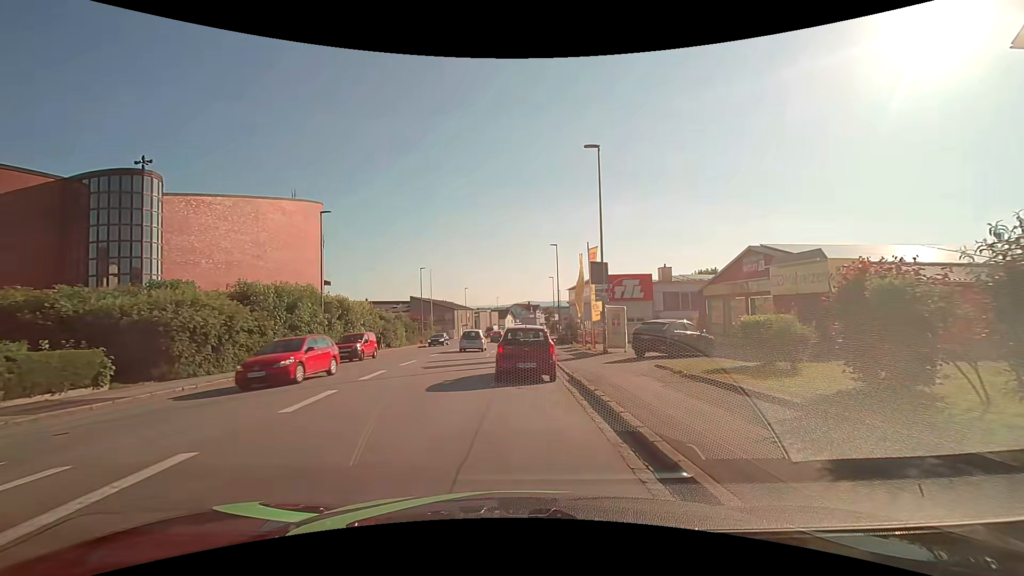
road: tertiary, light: Day
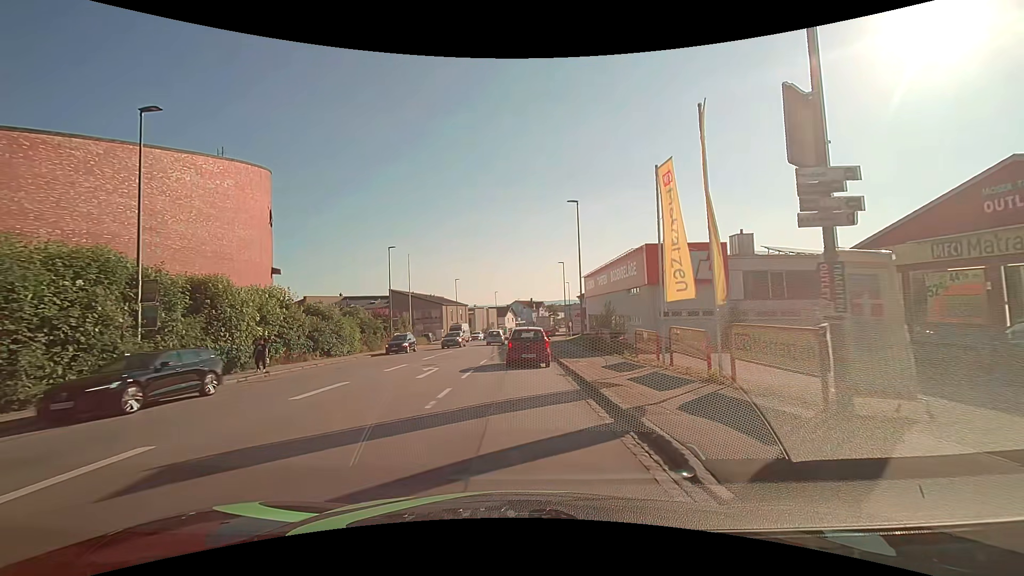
(+0.1, +17.8) m; 0°
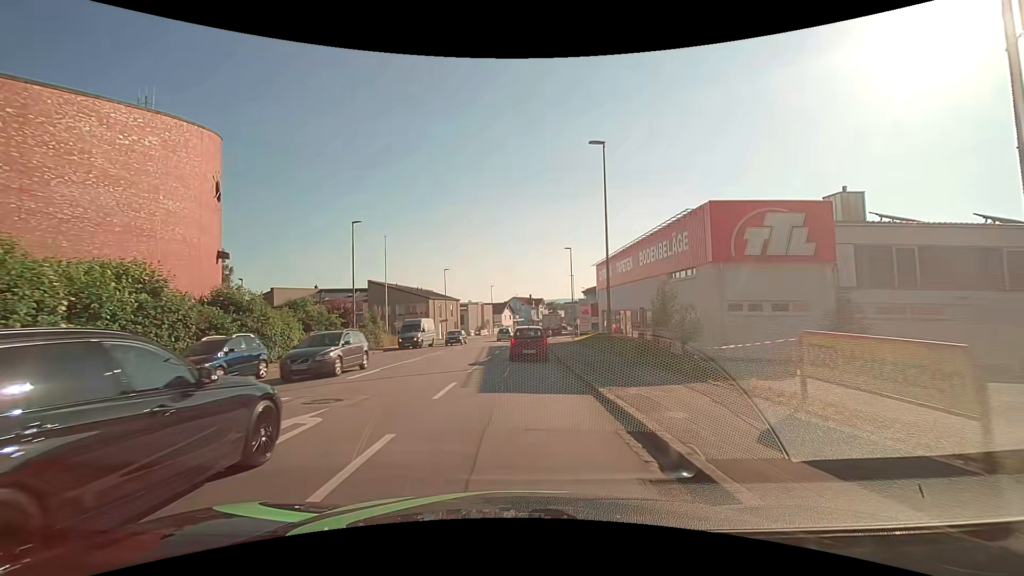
(0.0, +11.0) m; 0°
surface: asphalt
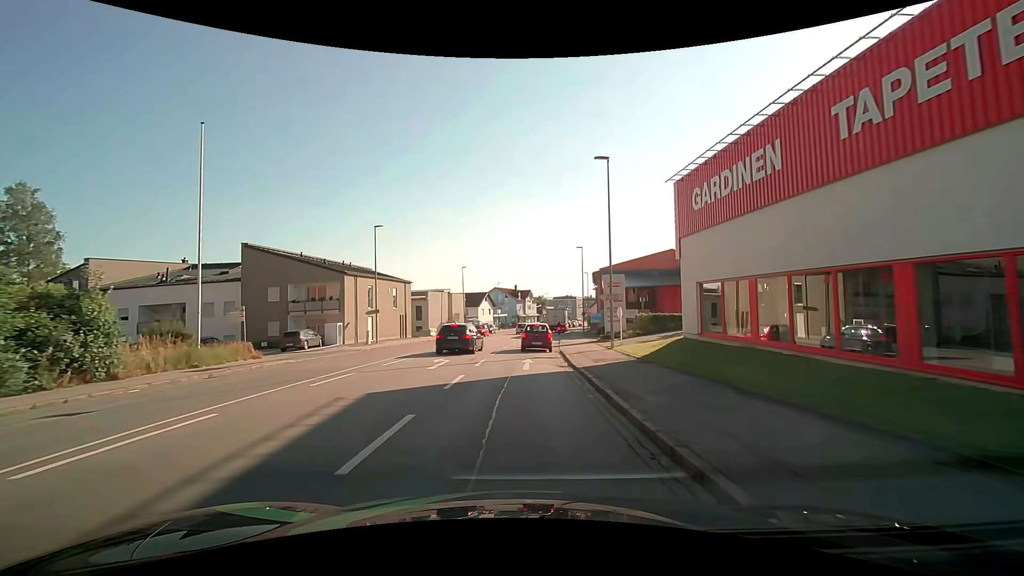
(+0.3, +29.6) m; +2°
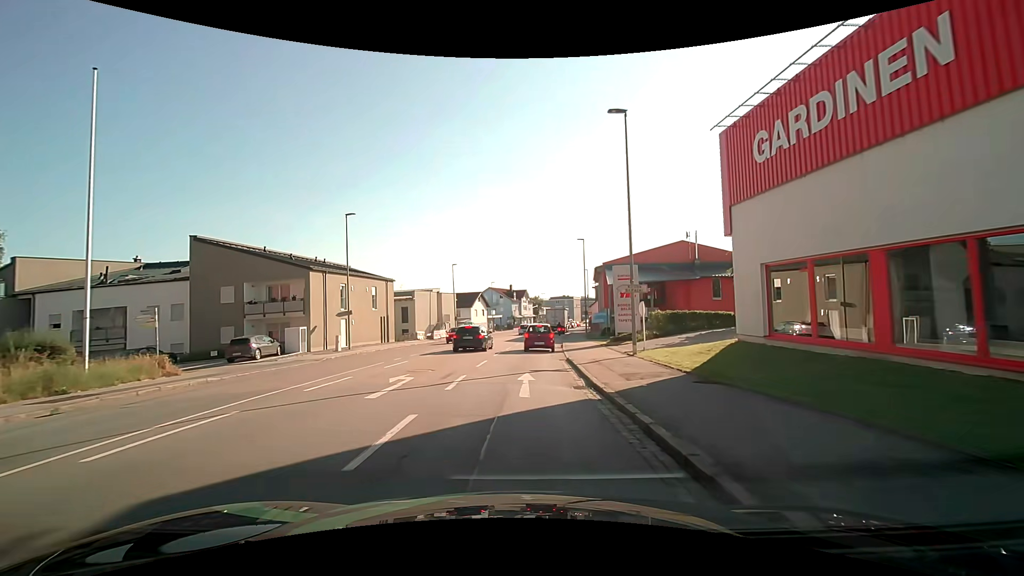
(0.0, +5.9) m; 0°
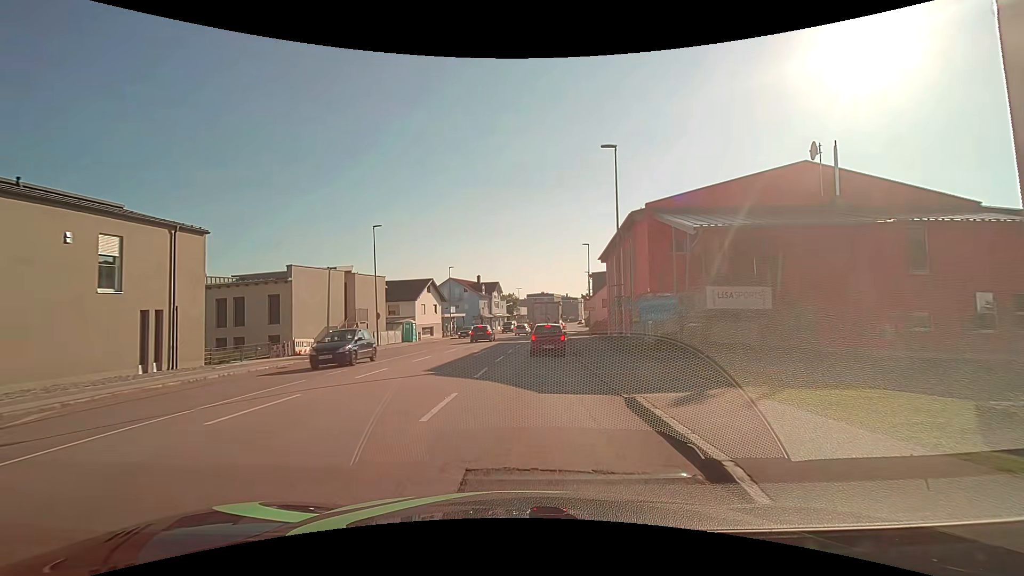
(+0.5, +27.7) m; +4°
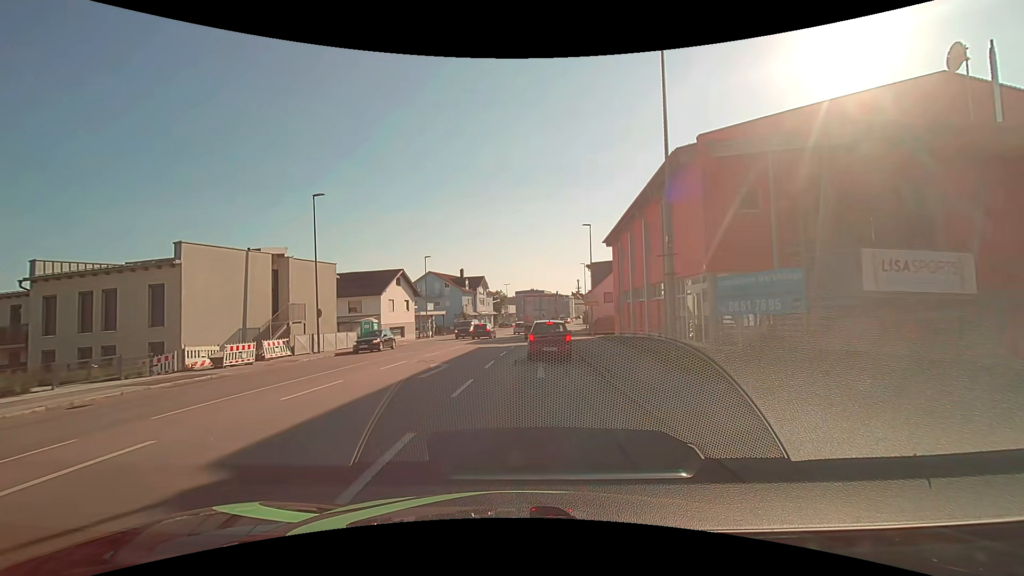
(0.0, +9.9) m; +1°
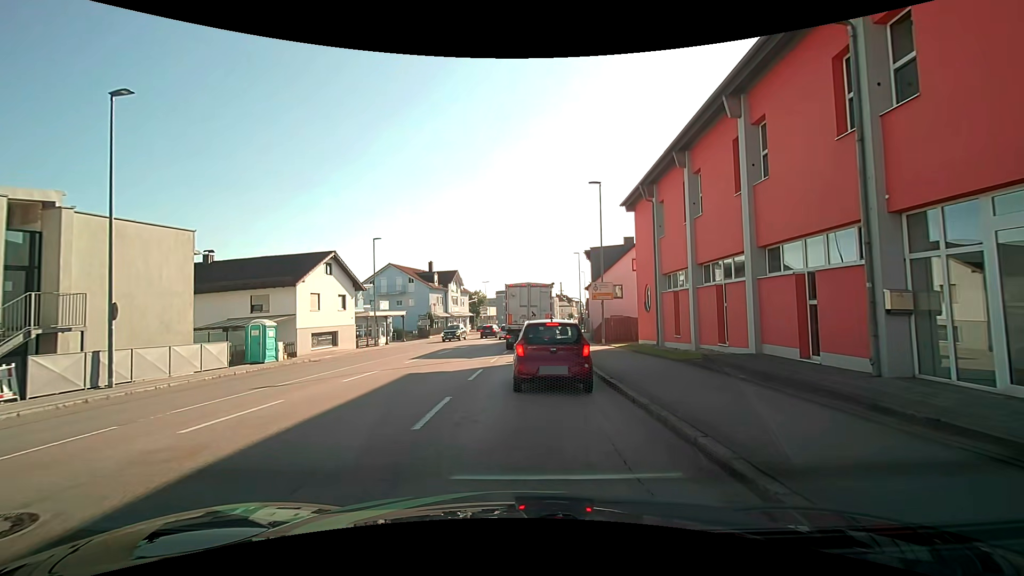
(+0.2, +14.1) m; +1°
